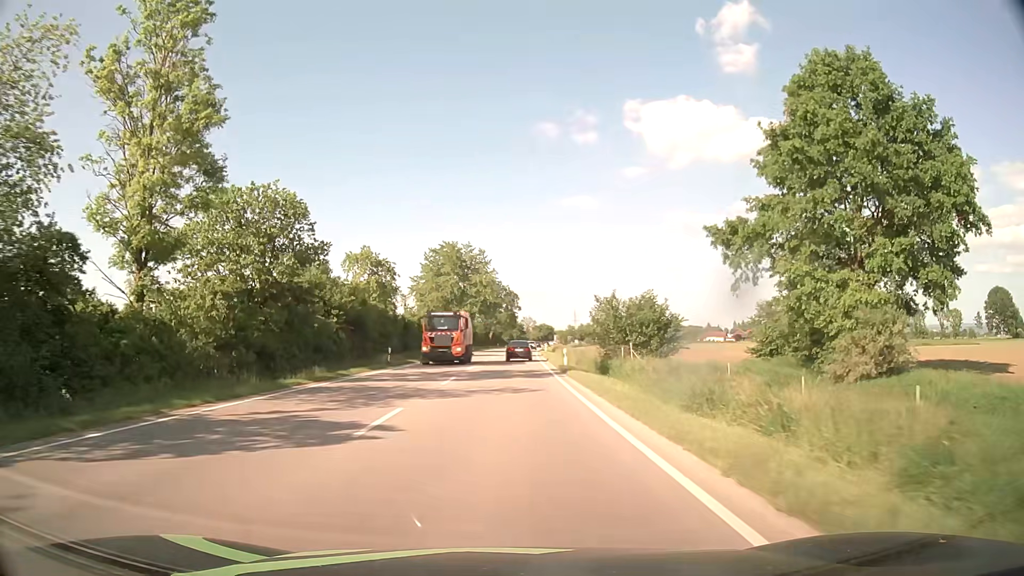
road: primary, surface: asphalt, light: Day
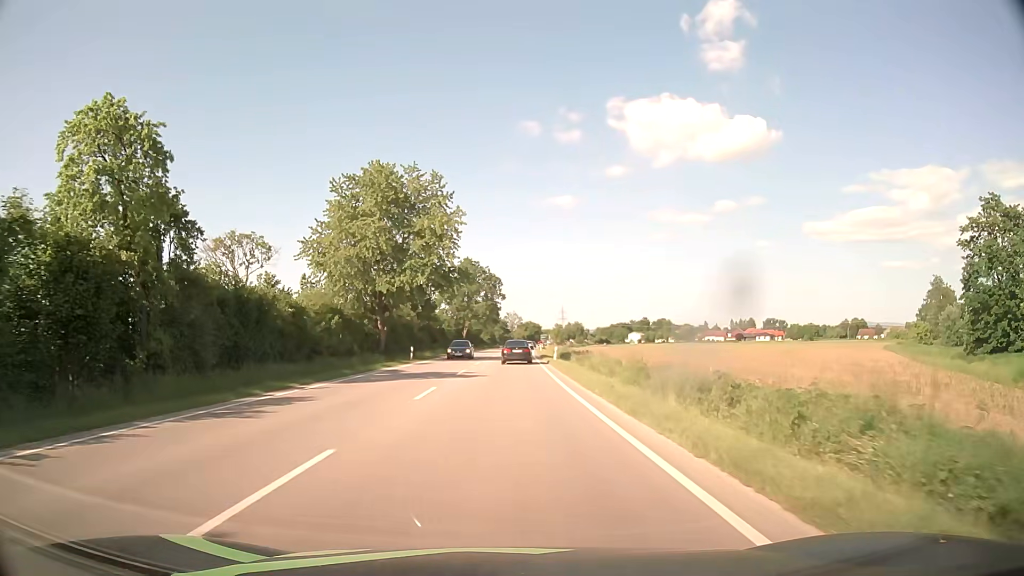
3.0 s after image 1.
(+0.4, +40.5) m; +2°
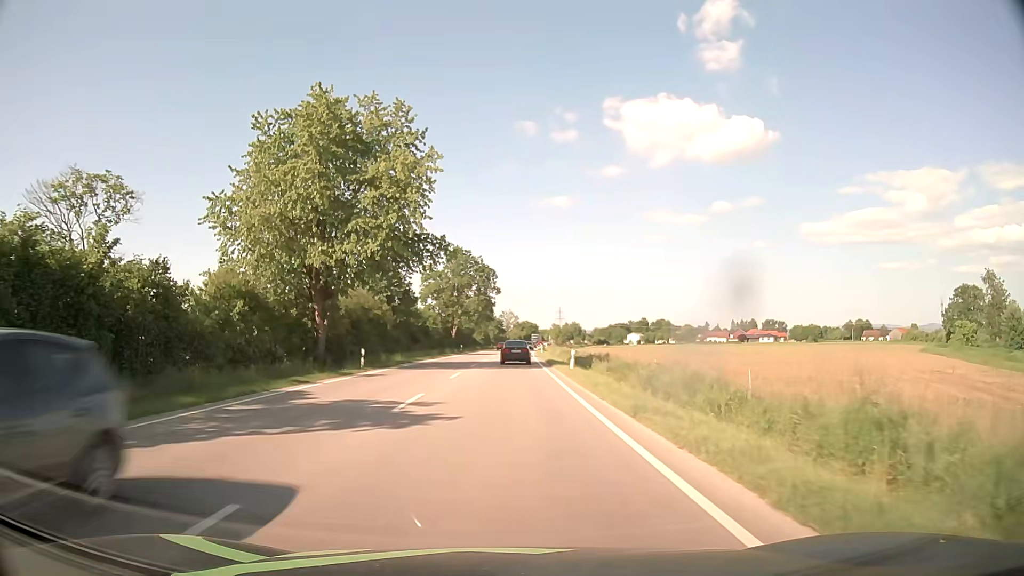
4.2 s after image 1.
(0.0, +14.7) m; 0°
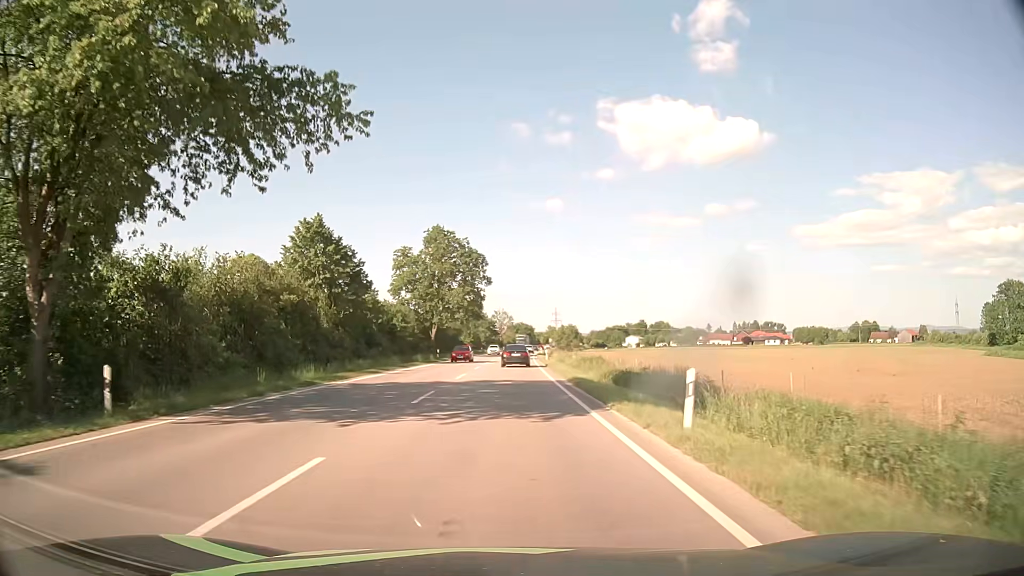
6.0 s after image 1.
(0.0, +21.3) m; +1°
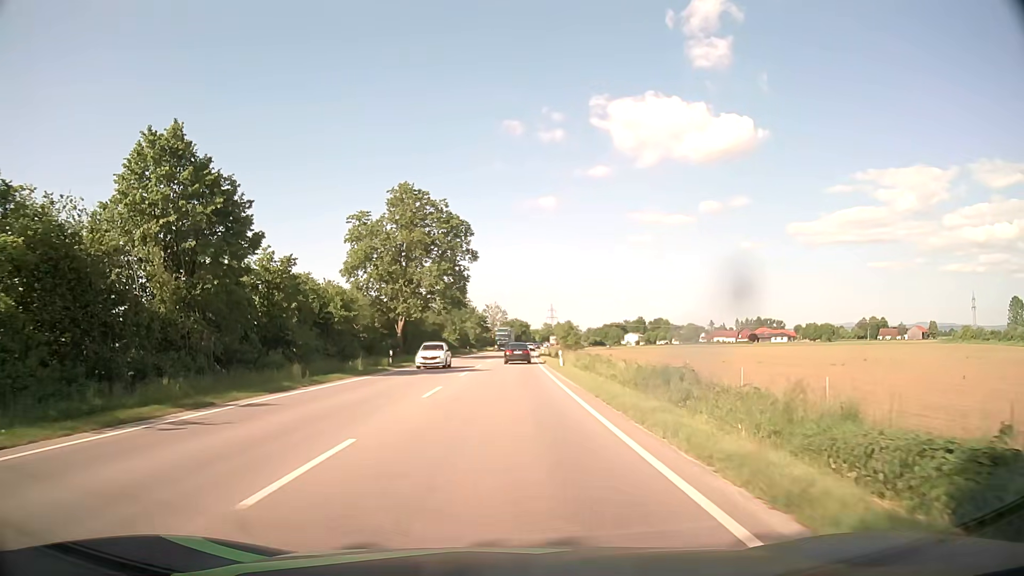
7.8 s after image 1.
(+0.1, +22.1) m; 0°
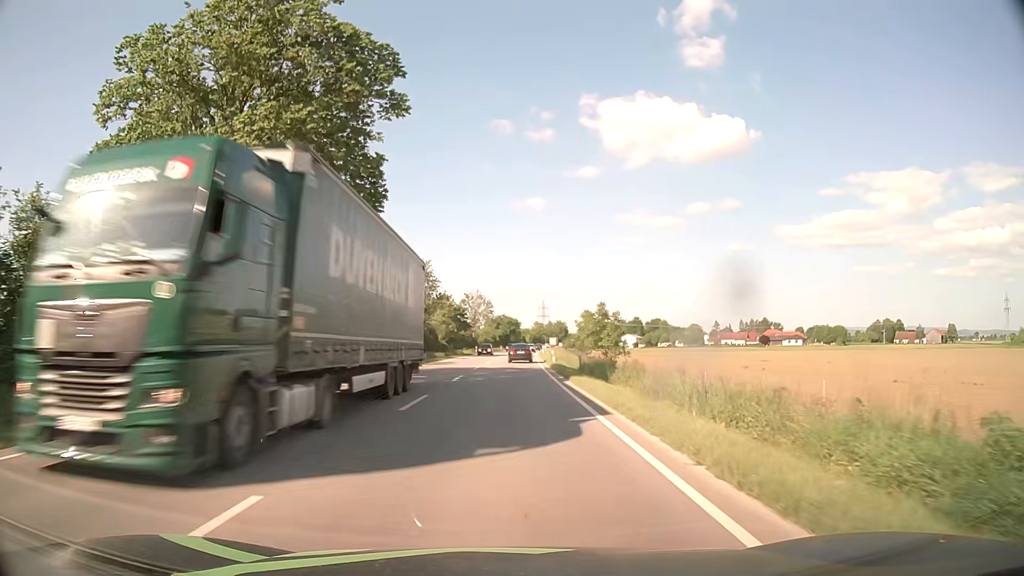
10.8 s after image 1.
(+0.5, +39.3) m; +1°
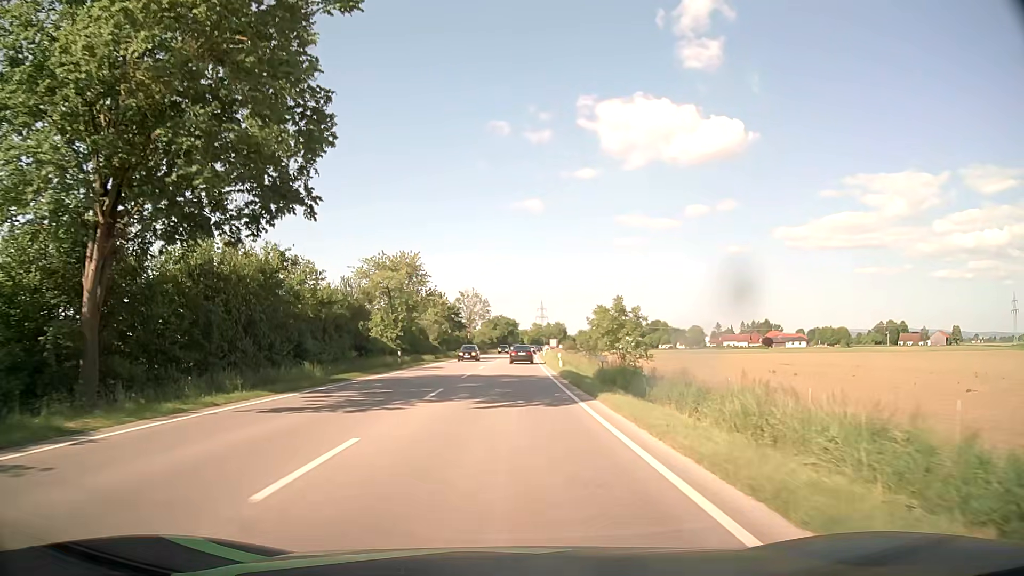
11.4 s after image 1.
(0.0, +8.1) m; 0°
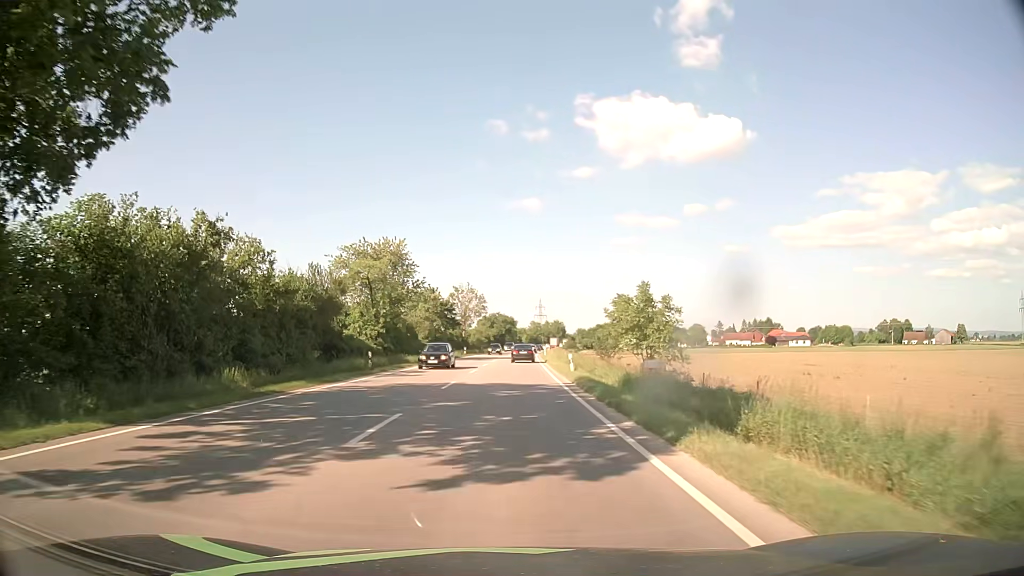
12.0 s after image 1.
(0.0, +8.3) m; 0°
(0, +10) (0, +20) (0, +30) (0, +40) (+1, +50) (+1, +60) (+1, +70) (+2, +80) (+2, +90) (+3, +100) m
